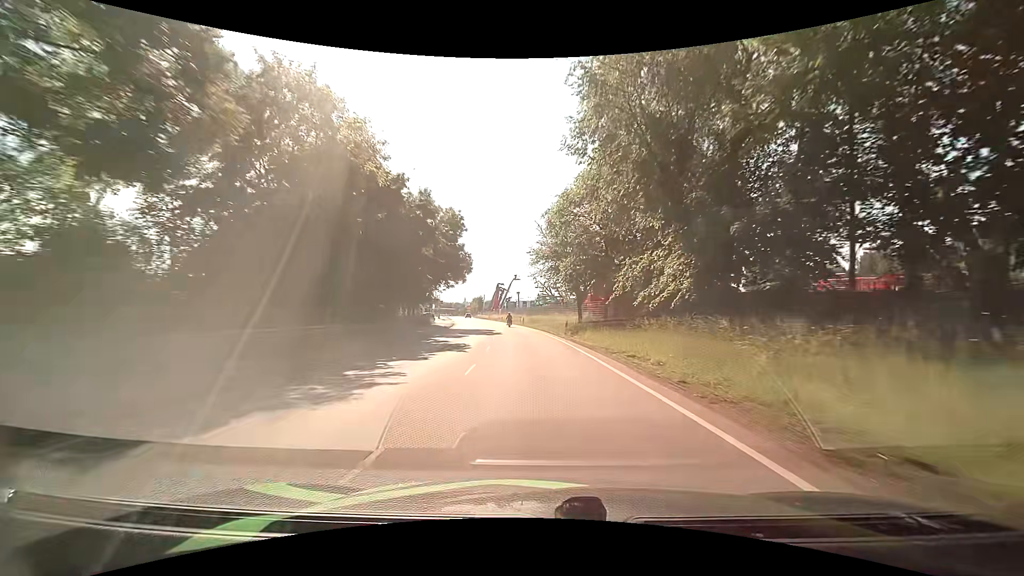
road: primary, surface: asphalt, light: Day
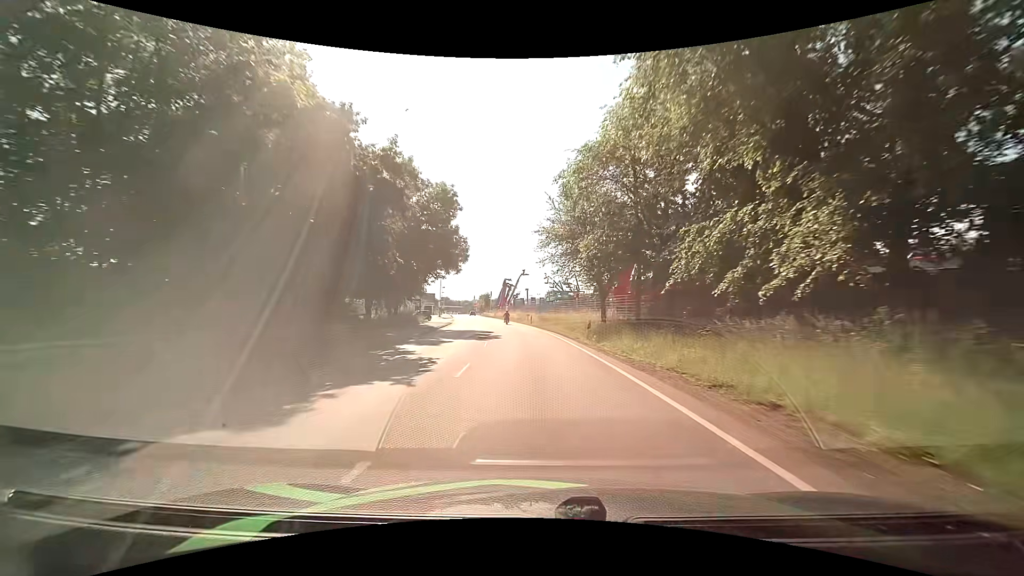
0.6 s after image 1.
(-0.2, +9.6) m; -1°
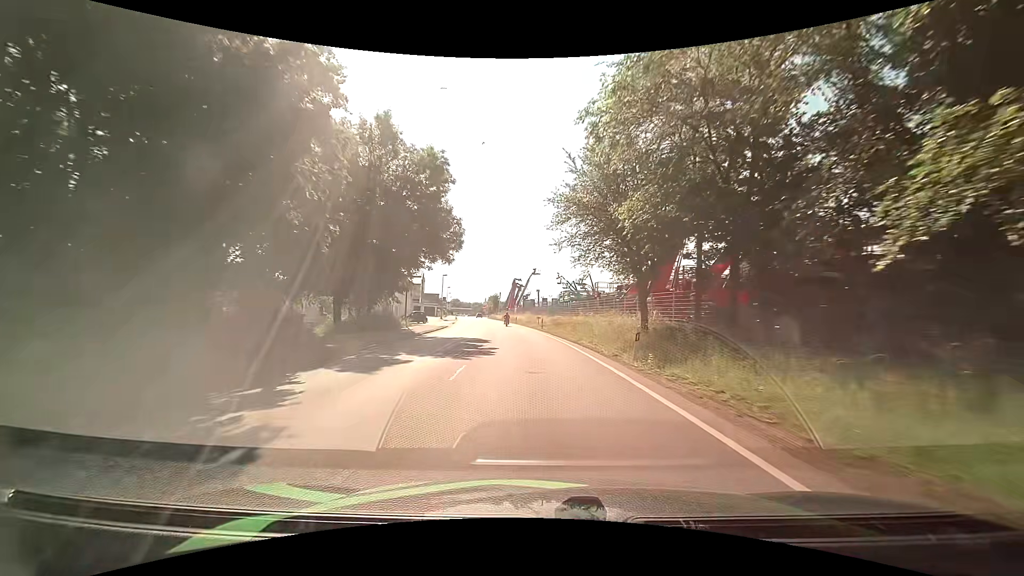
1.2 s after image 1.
(-0.2, +9.6) m; -2°
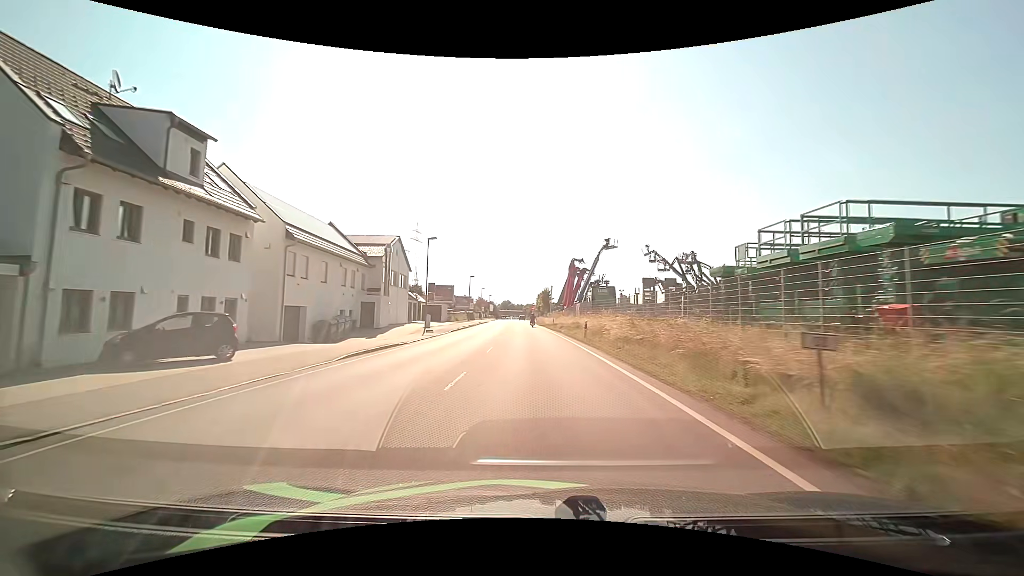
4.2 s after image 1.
(-2.5, +46.6) m; -6°
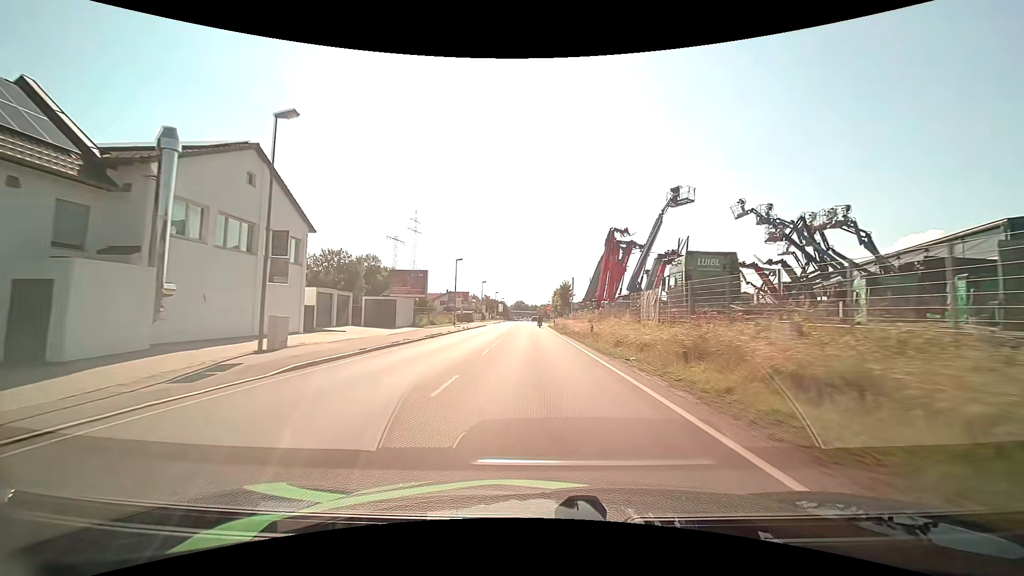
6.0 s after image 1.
(-0.4, +27.8) m; -2°
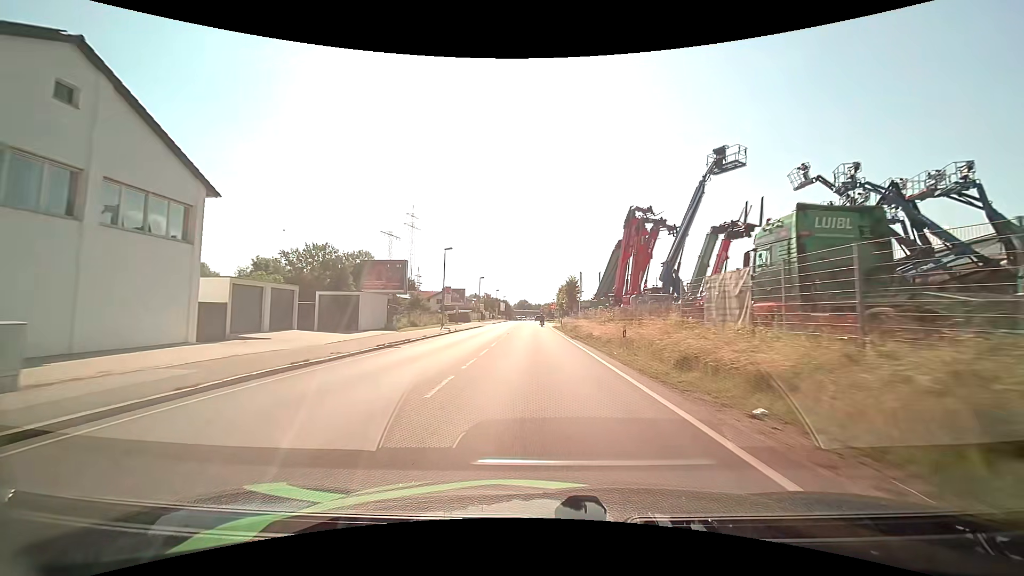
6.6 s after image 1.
(0.0, +9.3) m; 0°
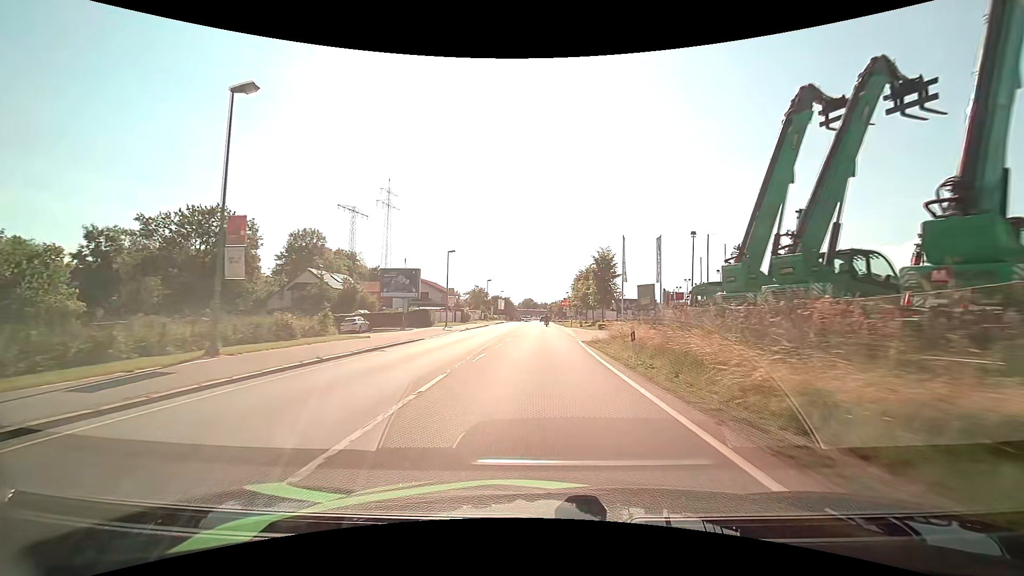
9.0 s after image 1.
(-0.4, +36.0) m; -1°
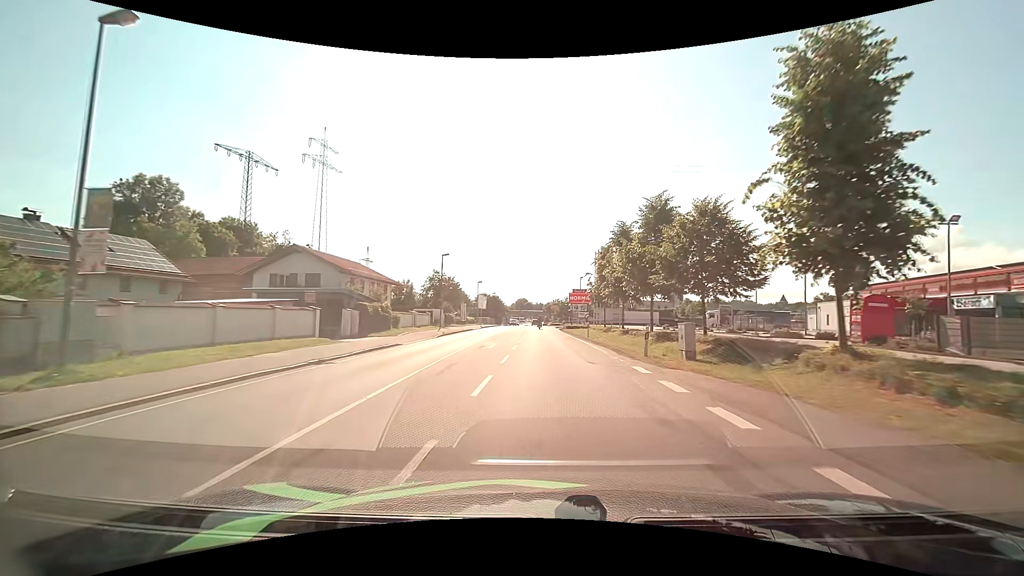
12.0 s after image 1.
(+0.2, +41.7) m; +1°
(0, +10) (0, +20) (0, +30) (0, +40) (0, +50) (0, +60) (0, +70) (-1, +80) (-1, +90) (-1, +100) m
